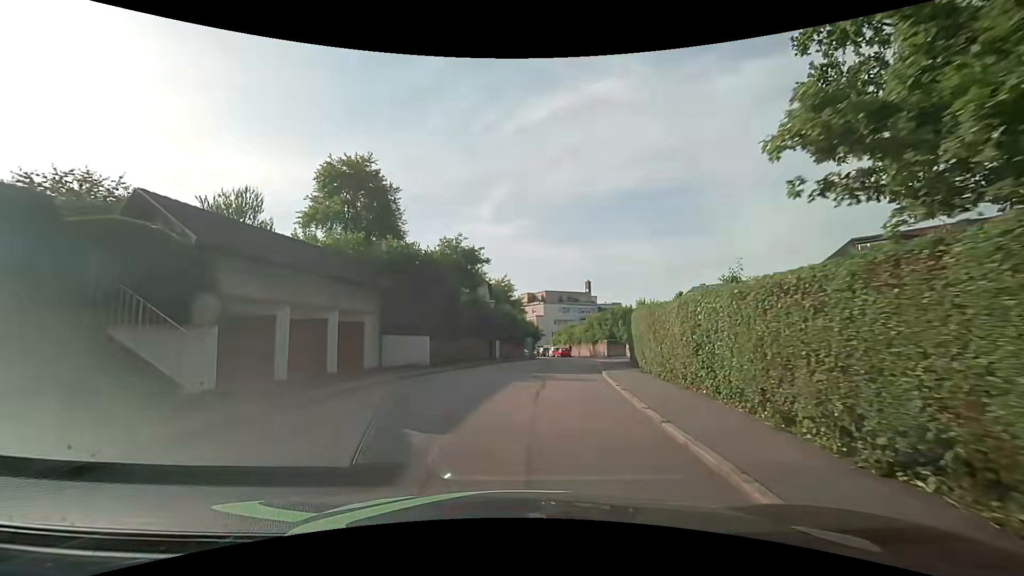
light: Day
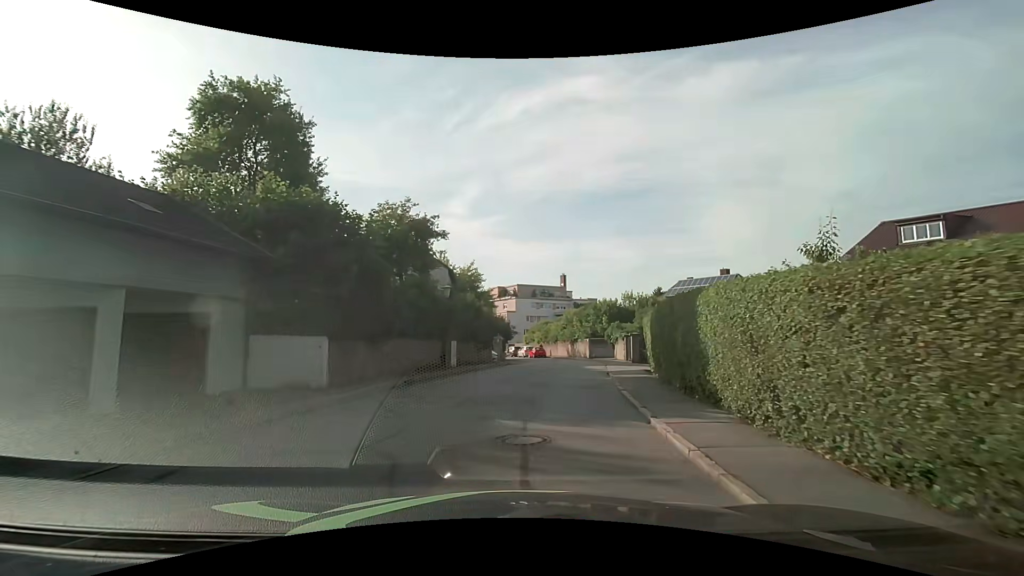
(0.0, +9.0) m; +1°
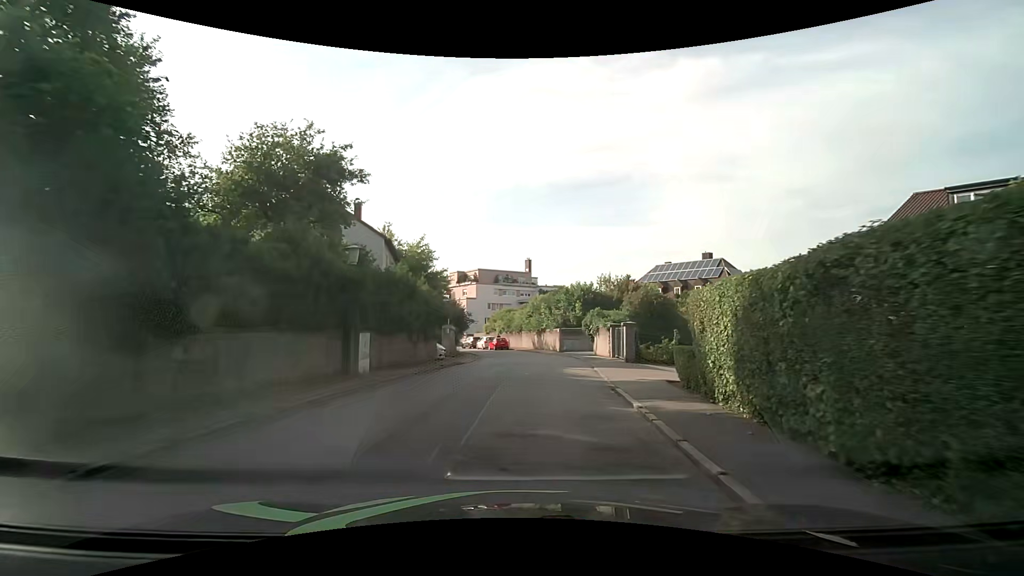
(+0.4, +8.5) m; +5°
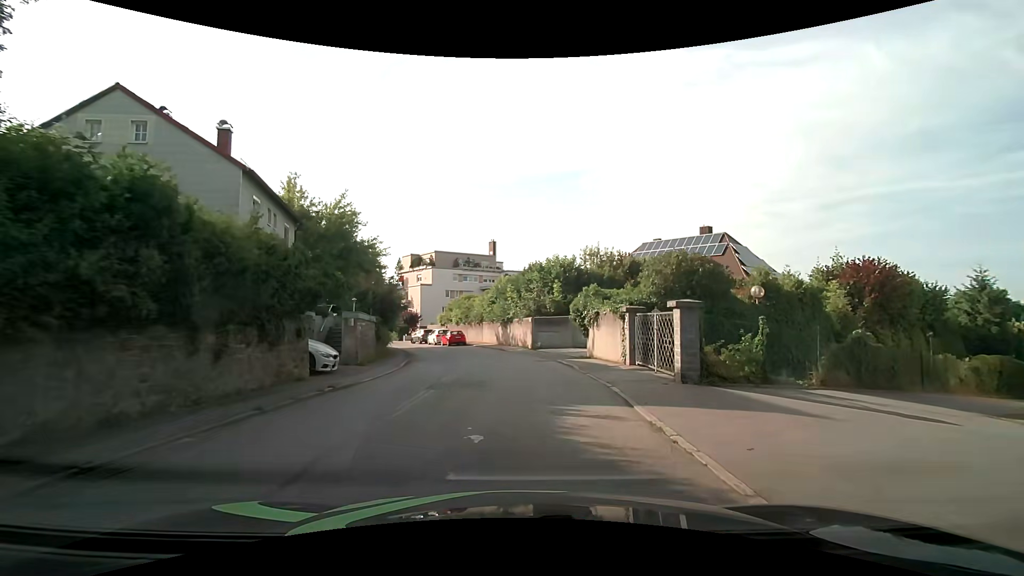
(+0.5, +11.9) m; +4°
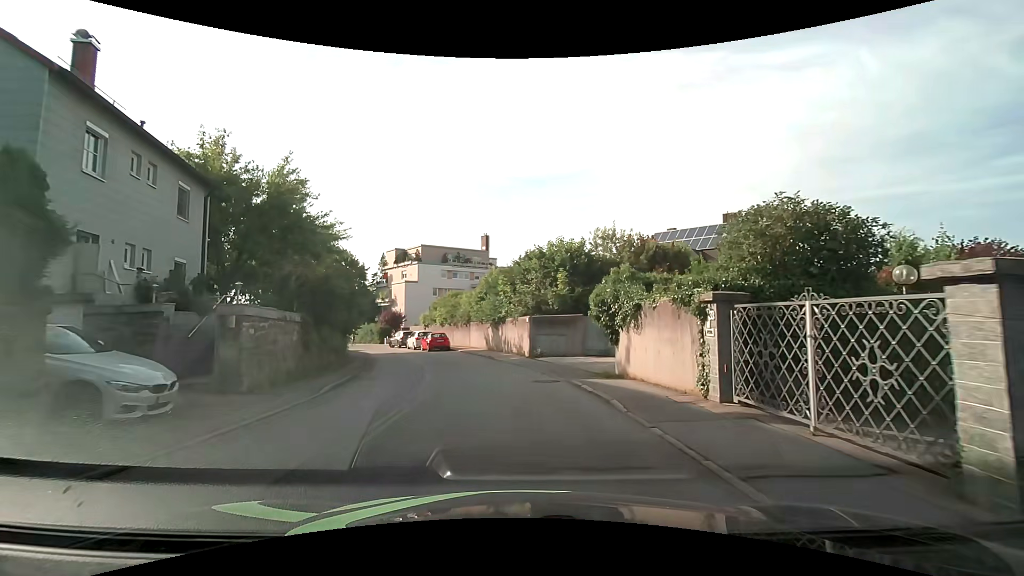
(+0.1, +7.4) m; +1°
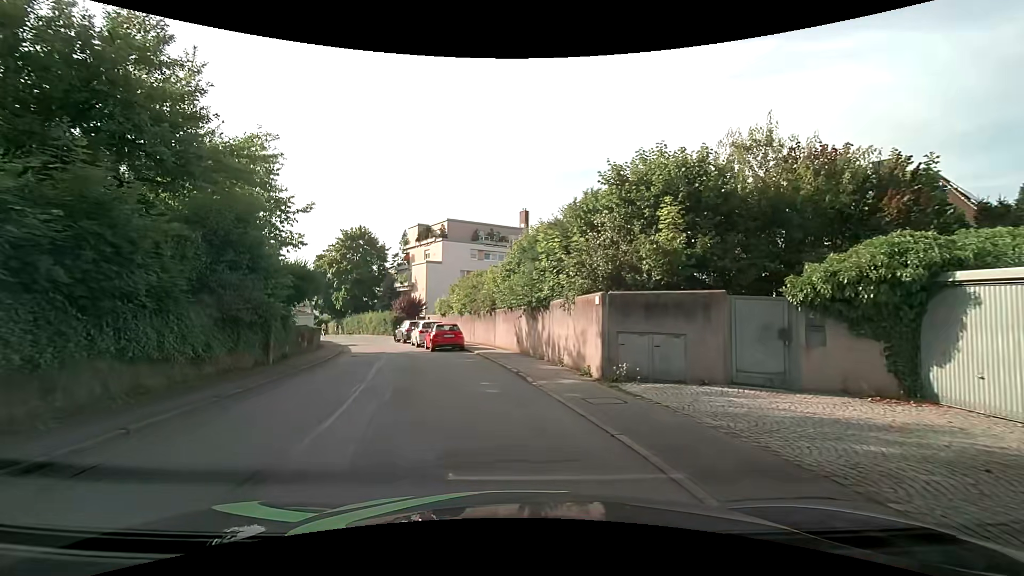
(-0.2, +13.1) m; -5°
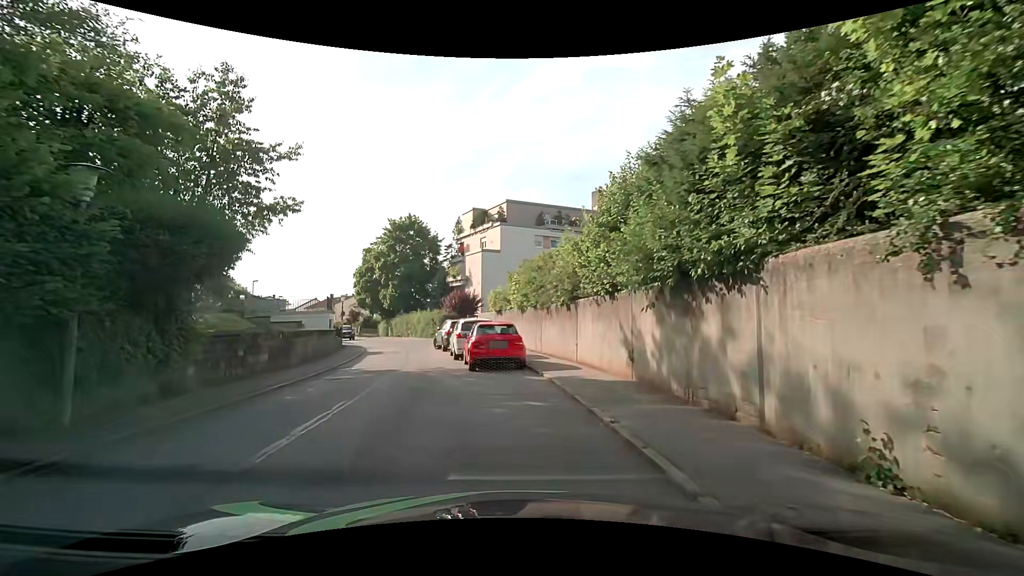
(-0.7, +10.5) m; -8°
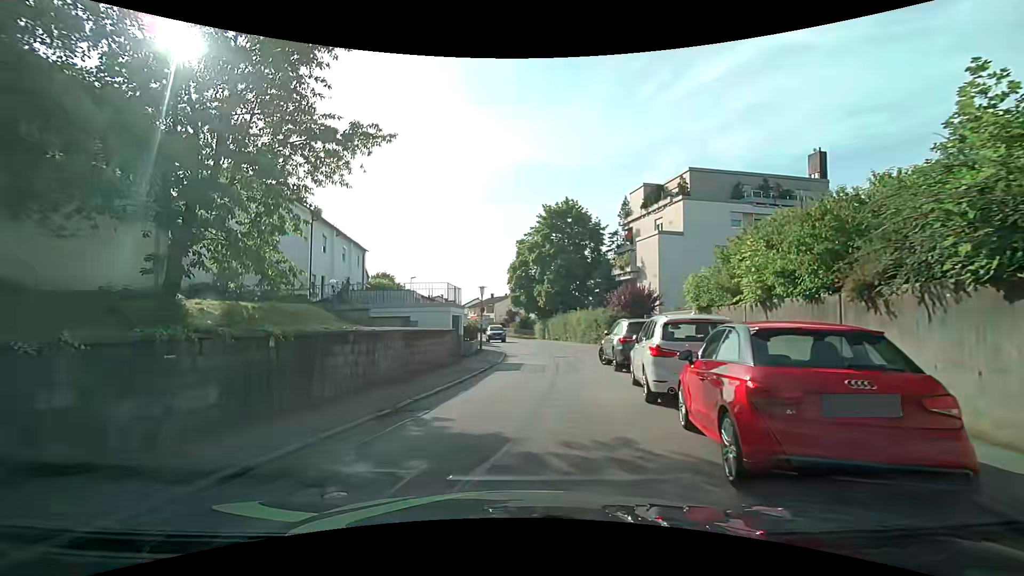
(-1.1, +10.0) m; -18°
